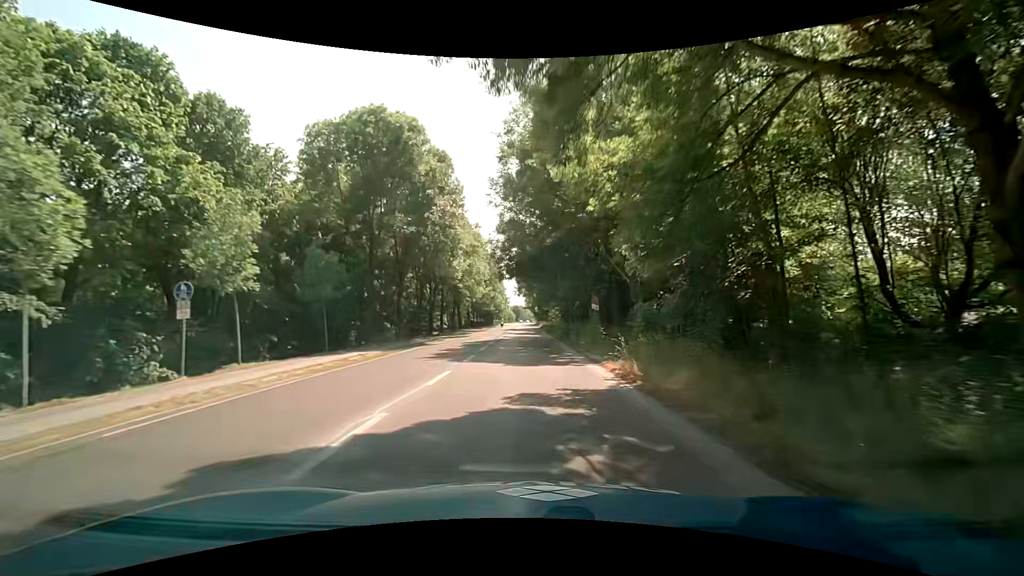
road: secondary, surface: asphalt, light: Day
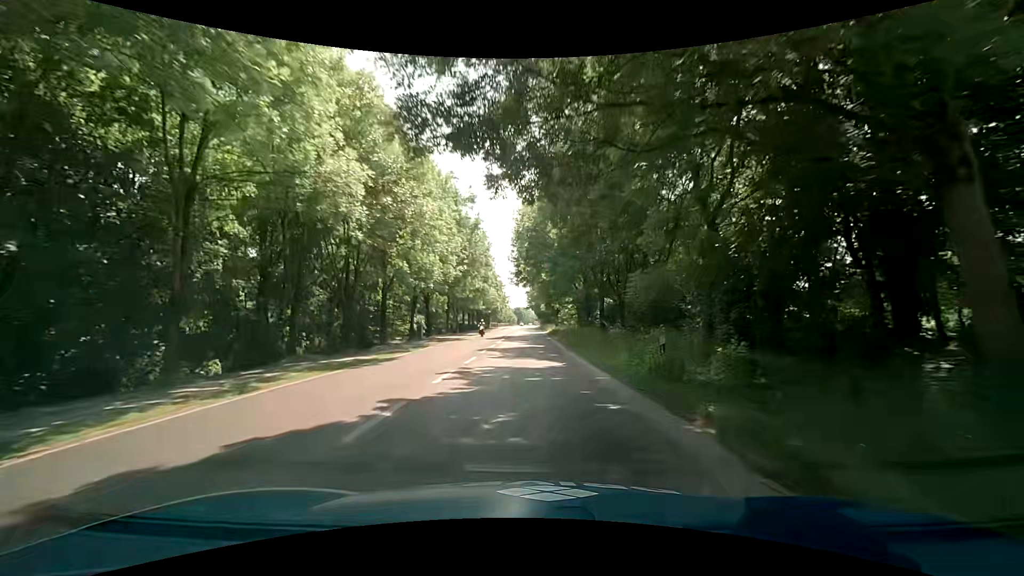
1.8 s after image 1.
(0.0, +27.4) m; 0°
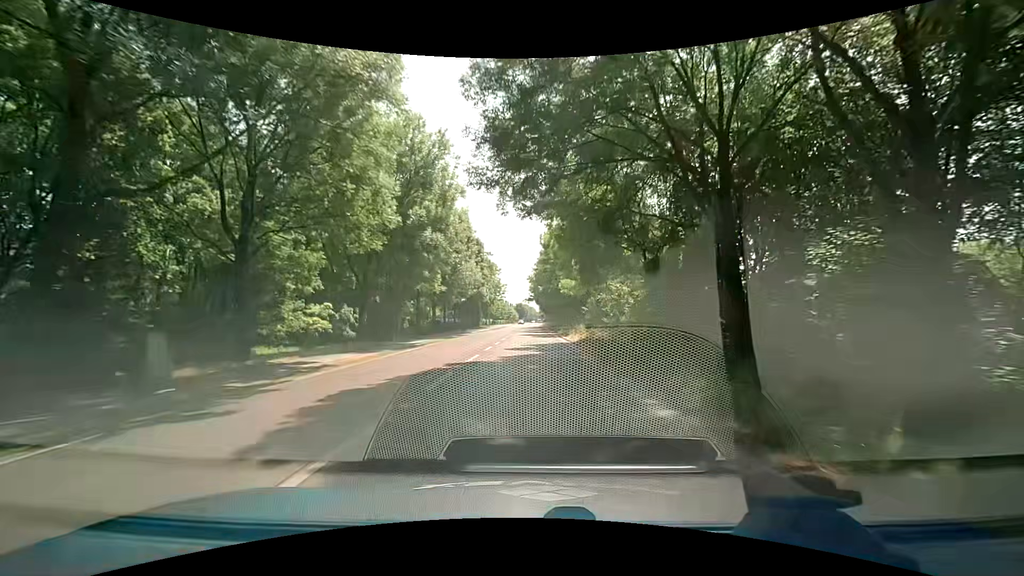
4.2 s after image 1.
(-0.1, +36.5) m; 0°
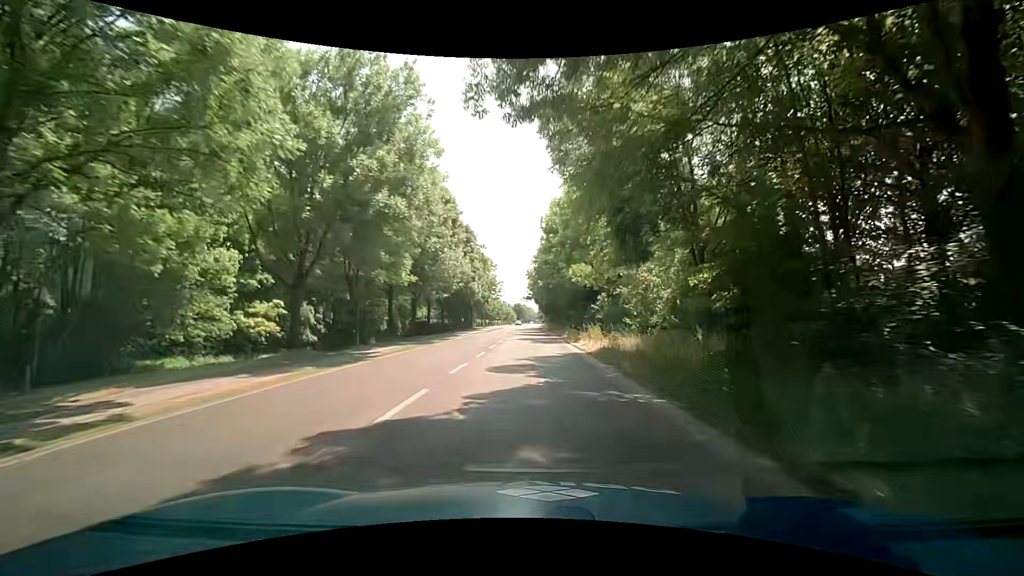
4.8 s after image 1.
(0.0, +9.1) m; 0°
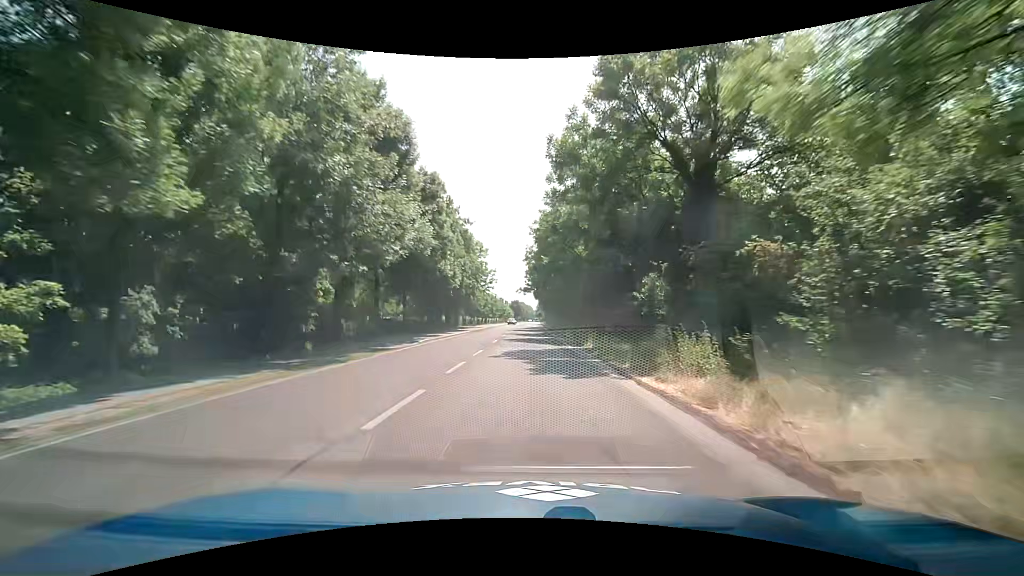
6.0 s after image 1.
(0.0, +18.2) m; +1°
(0, +10) (0, +20) (0, +30) (0, +40) (0, +50) (0, +60) (0, +70) (0, +80) (0, +90) (0, +100) m
